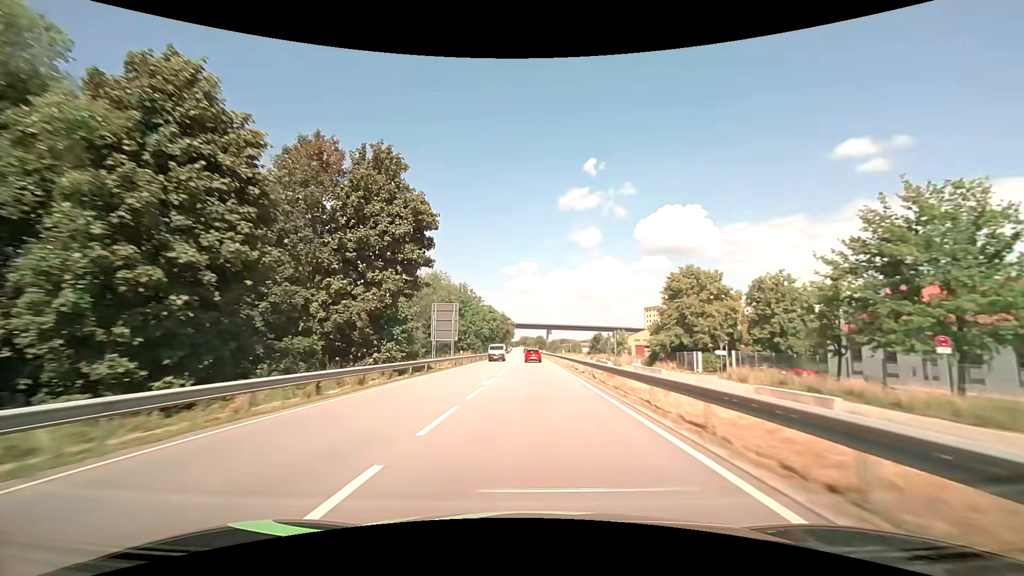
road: primary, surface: asphalt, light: Day
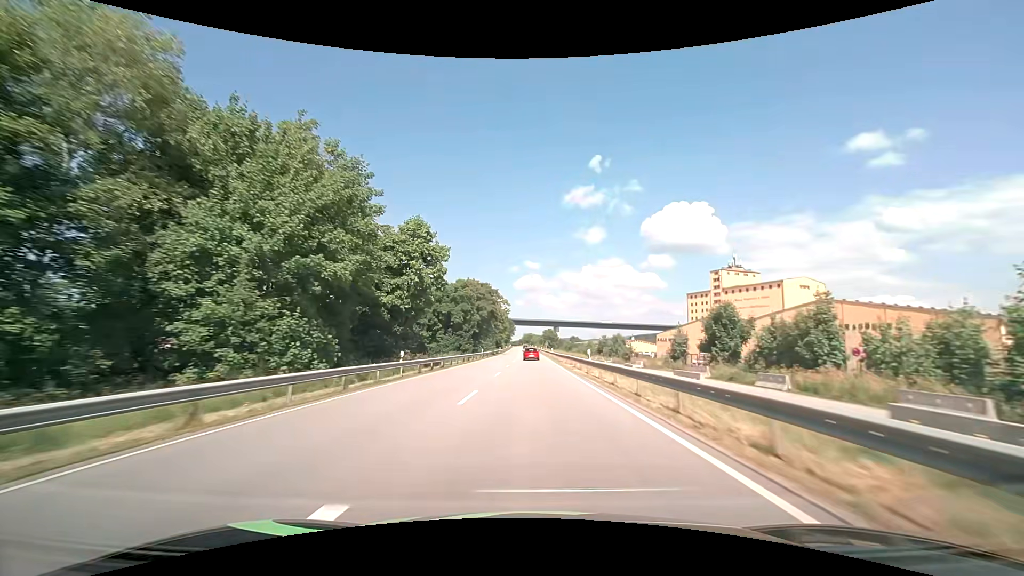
(-0.2, +74.8) m; -1°
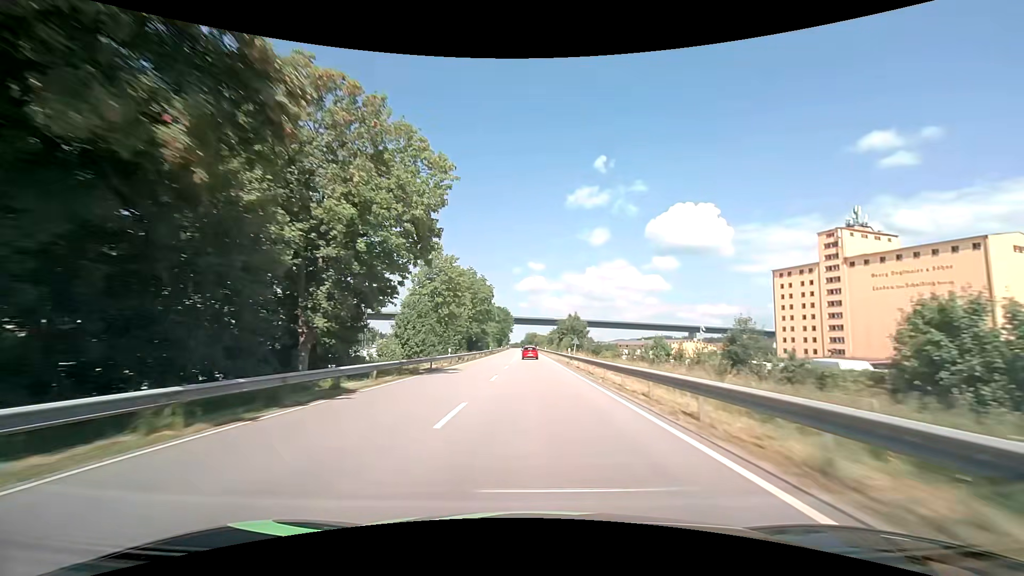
(-0.5, +77.4) m; 0°
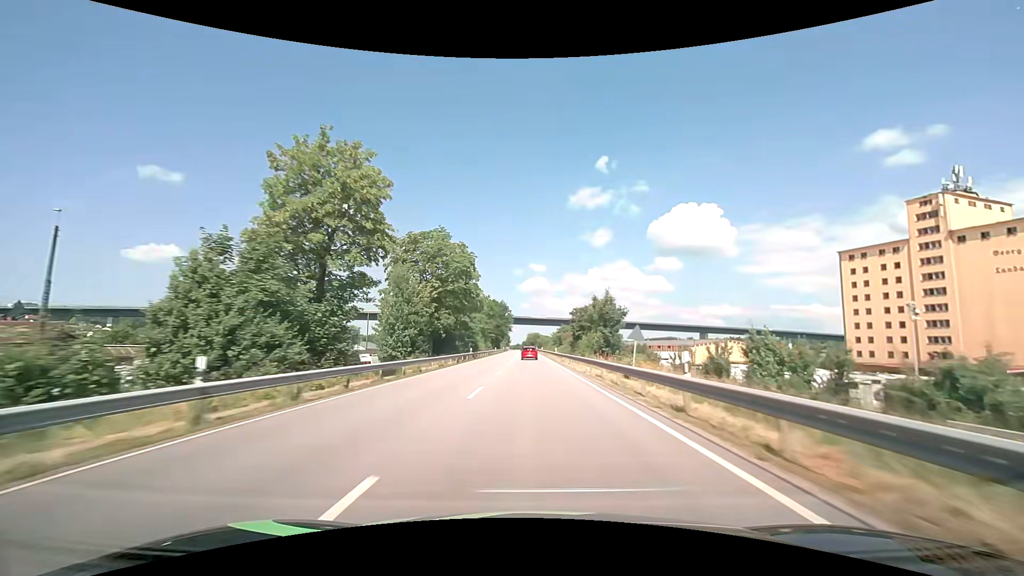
(-0.1, +31.3) m; 0°
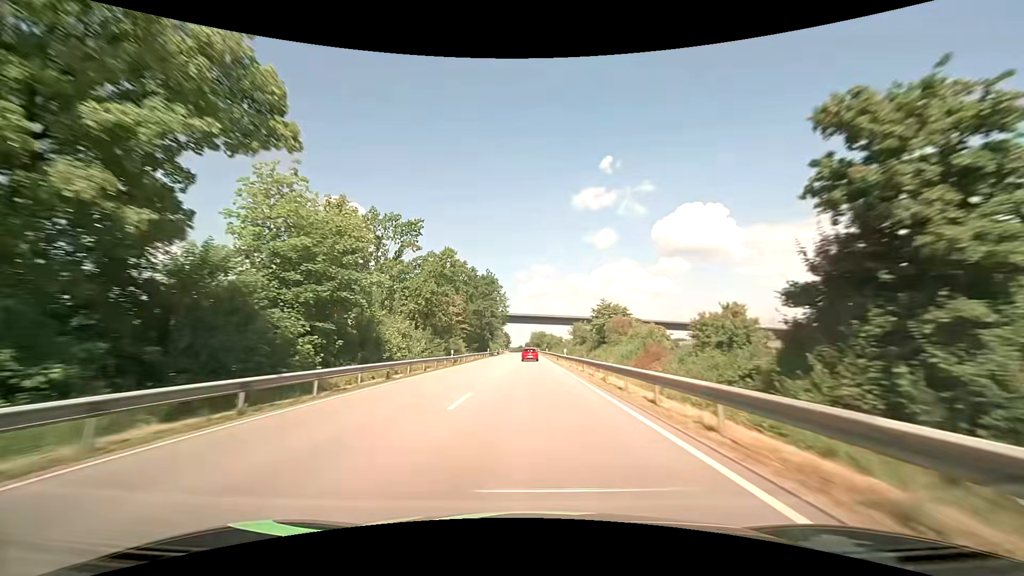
(-0.3, +62.7) m; 0°
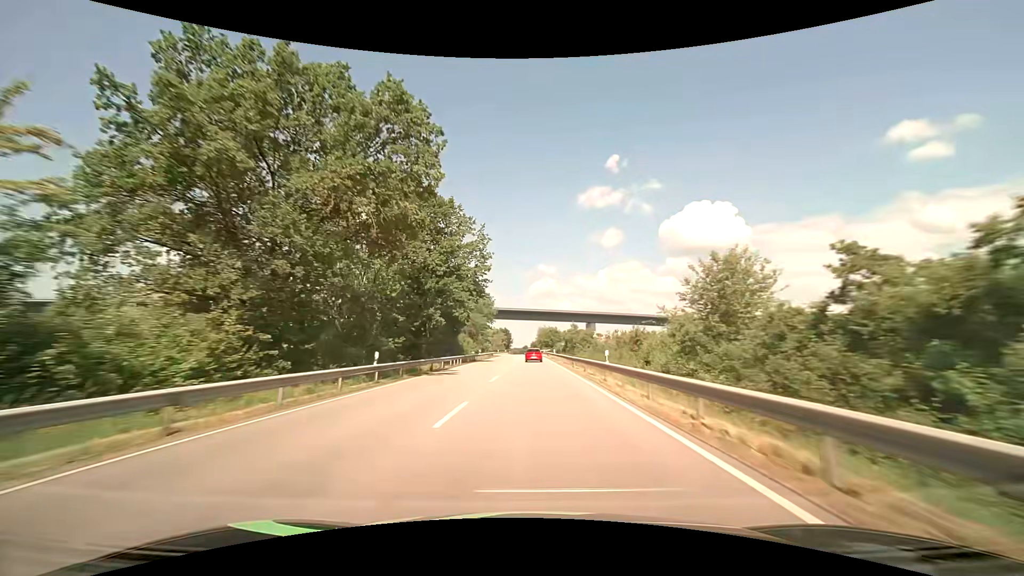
(-0.5, +63.0) m; -1°
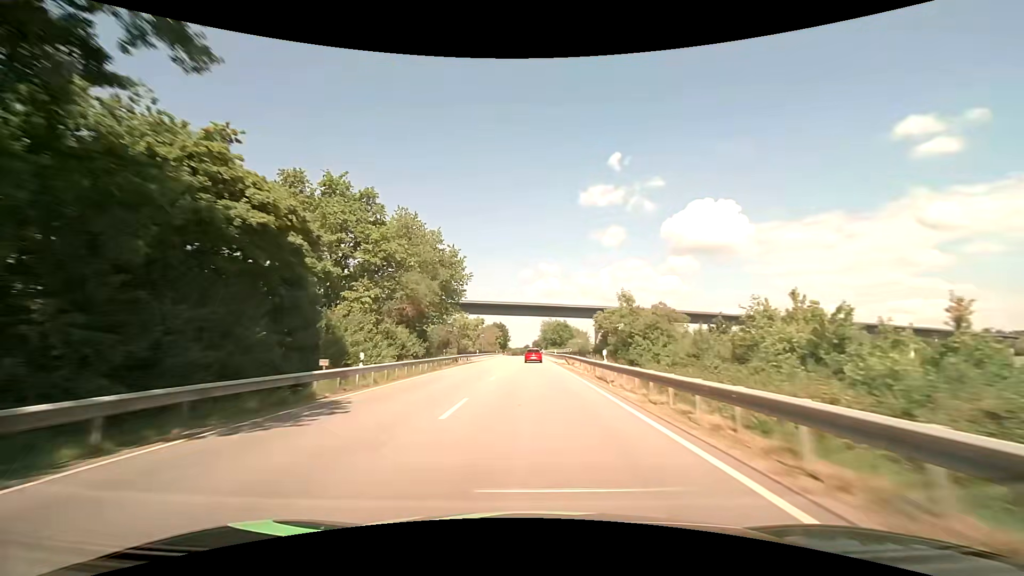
(+0.1, +47.3) m; 0°
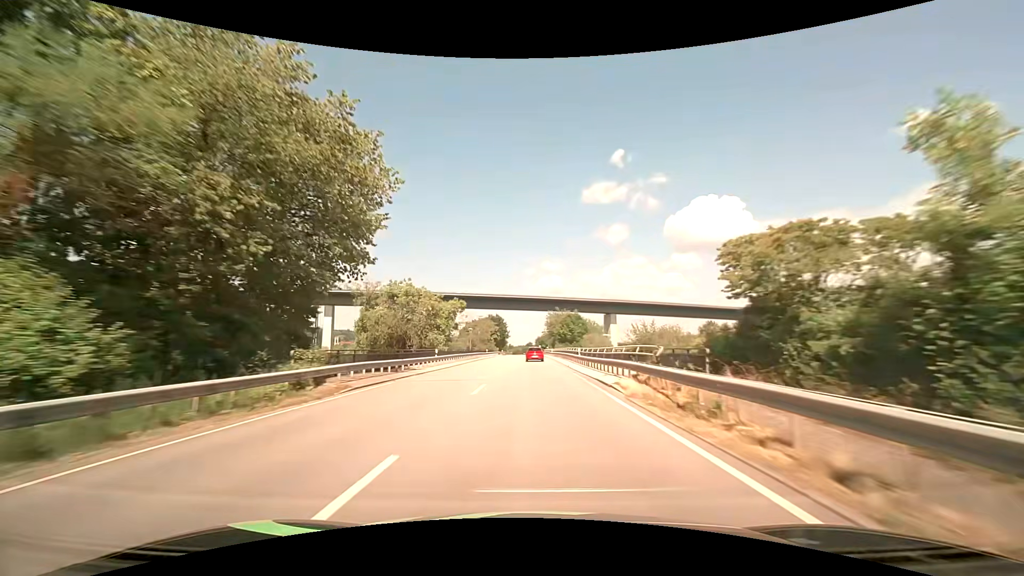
(-0.1, +31.5) m; 0°
(0, +10) (0, +20) (0, +30) (0, +40) (0, +50) (0, +60) (0, +70) (0, +80) (0, +90) (0, +100) m
